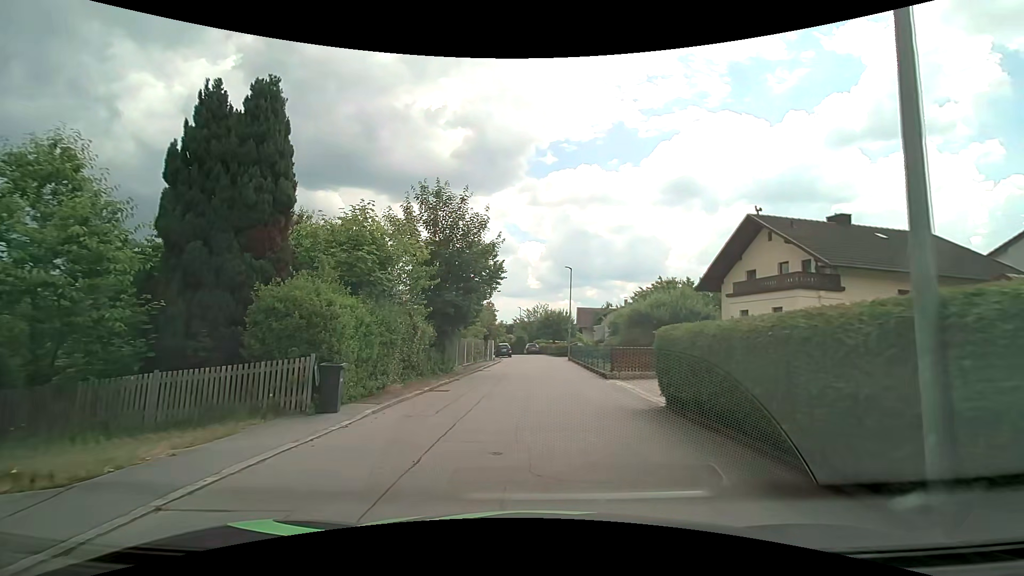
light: Day
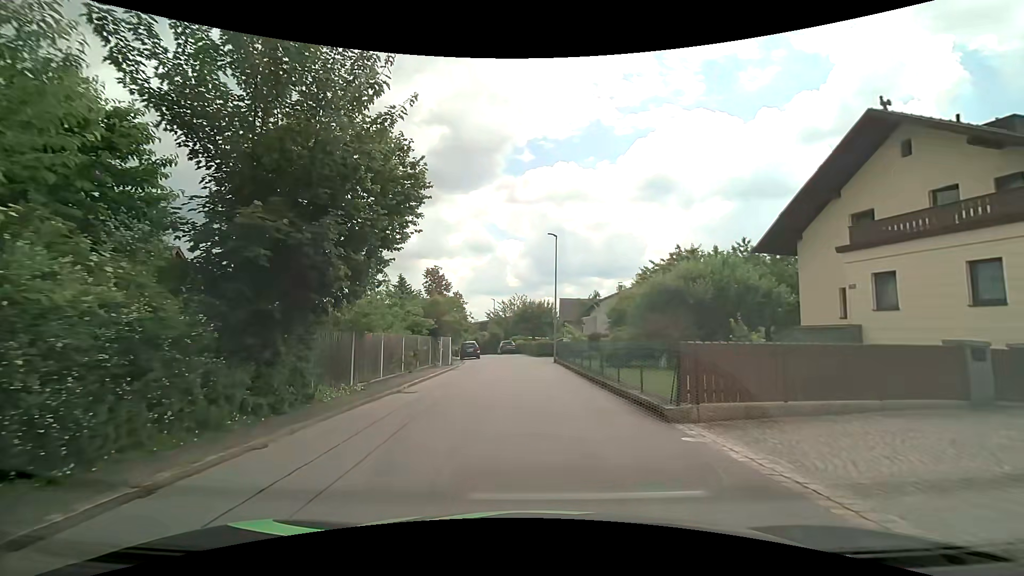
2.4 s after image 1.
(+0.4, +12.4) m; +2°
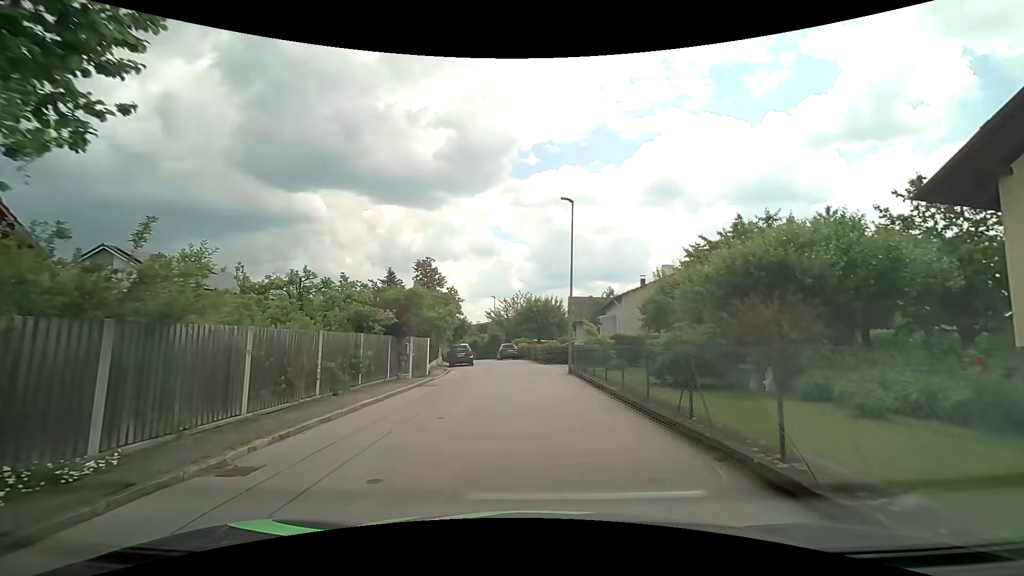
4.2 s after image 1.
(-0.1, +8.5) m; -1°
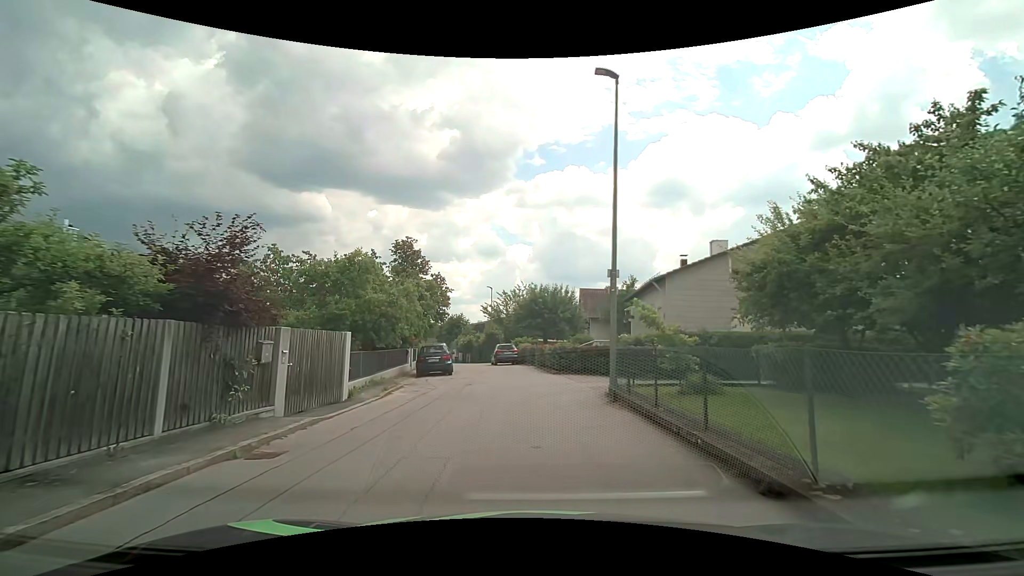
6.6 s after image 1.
(0.0, +11.1) m; 0°
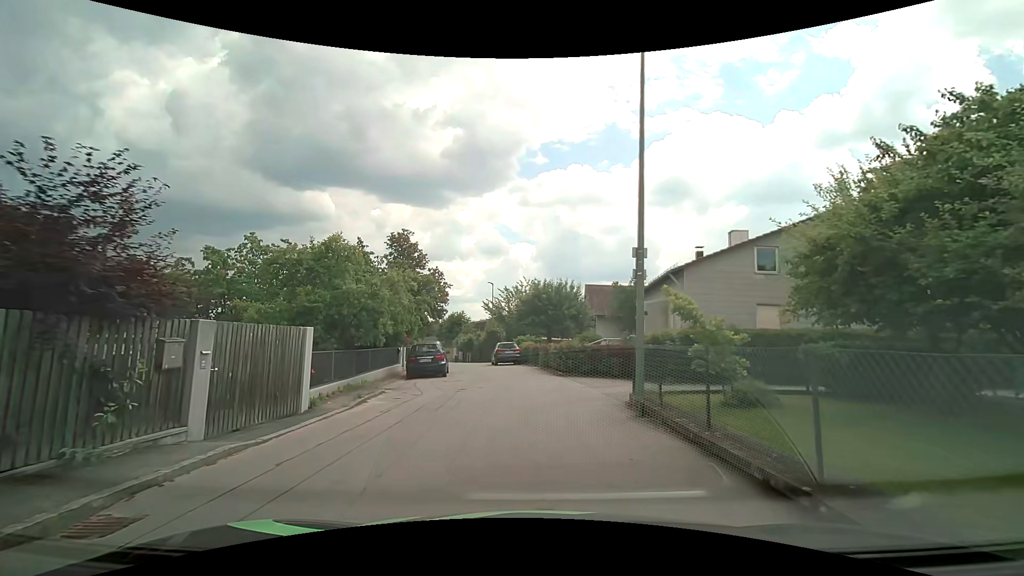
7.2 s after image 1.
(0.0, +2.5) m; -1°
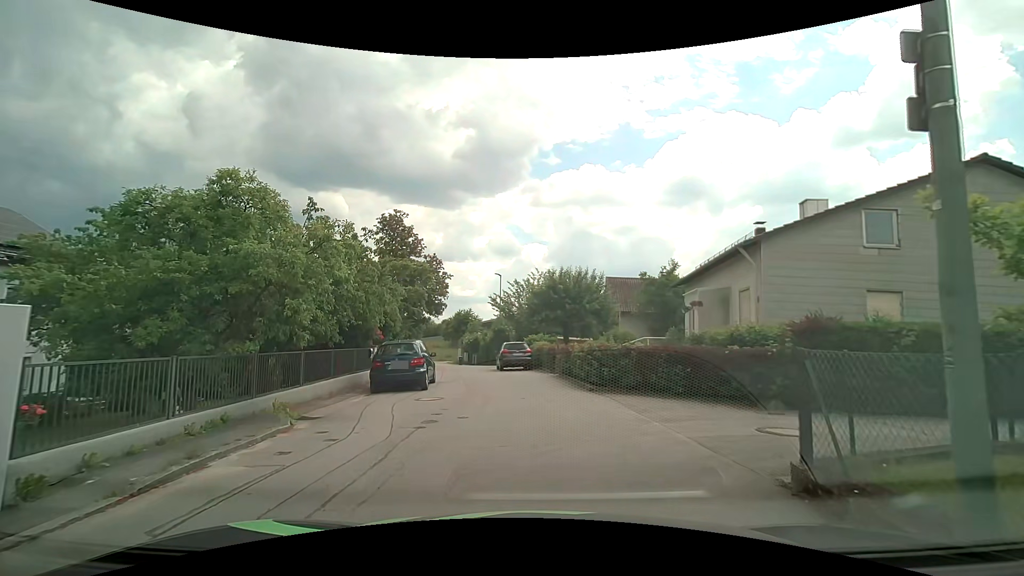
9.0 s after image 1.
(-0.1, +6.5) m; -1°
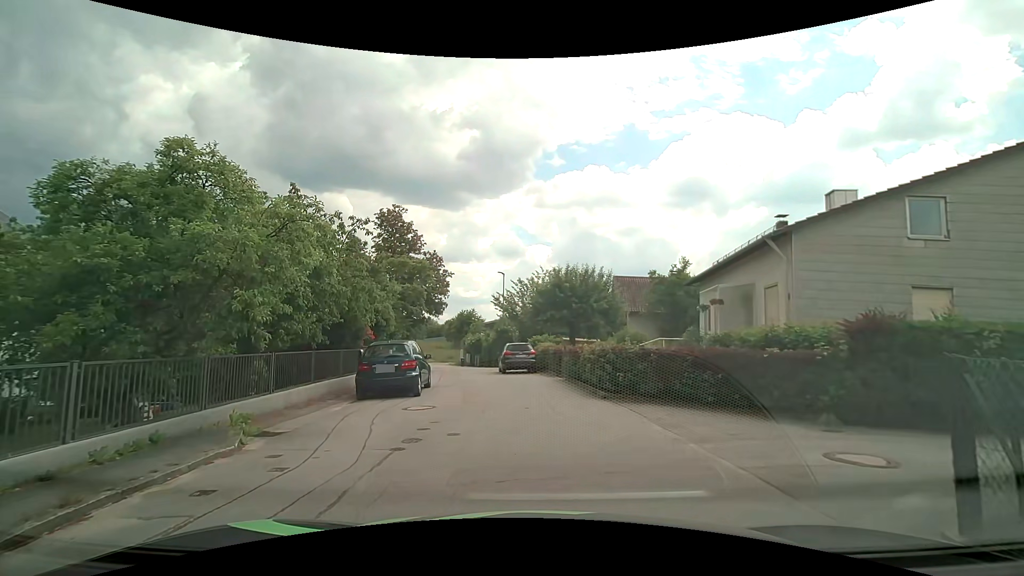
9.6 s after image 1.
(0.0, +1.6) m; 0°
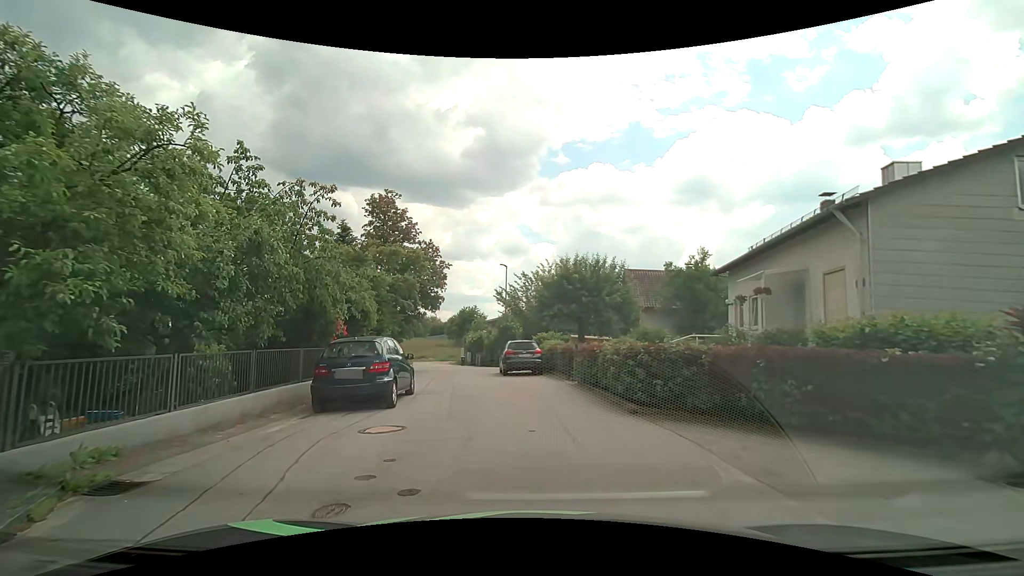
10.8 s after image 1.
(0.0, +3.2) m; -3°
